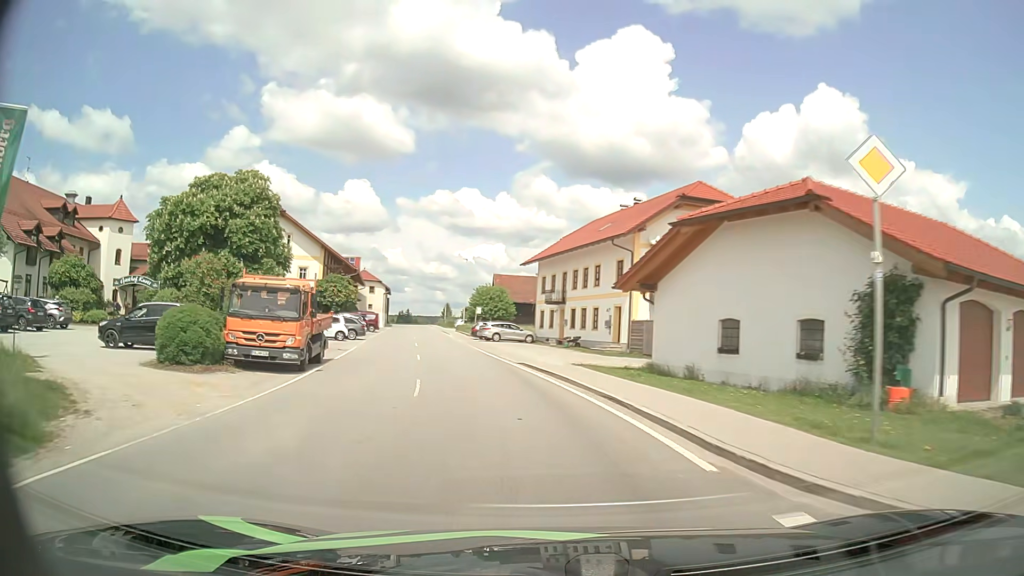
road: tertiary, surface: asphalt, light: Day
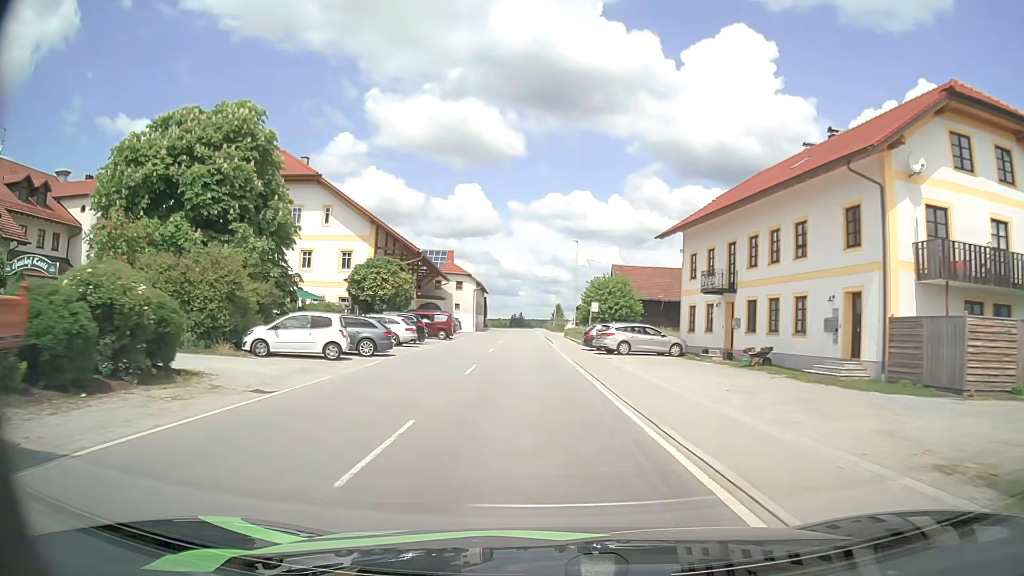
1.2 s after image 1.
(-1.9, +19.2) m; -10°
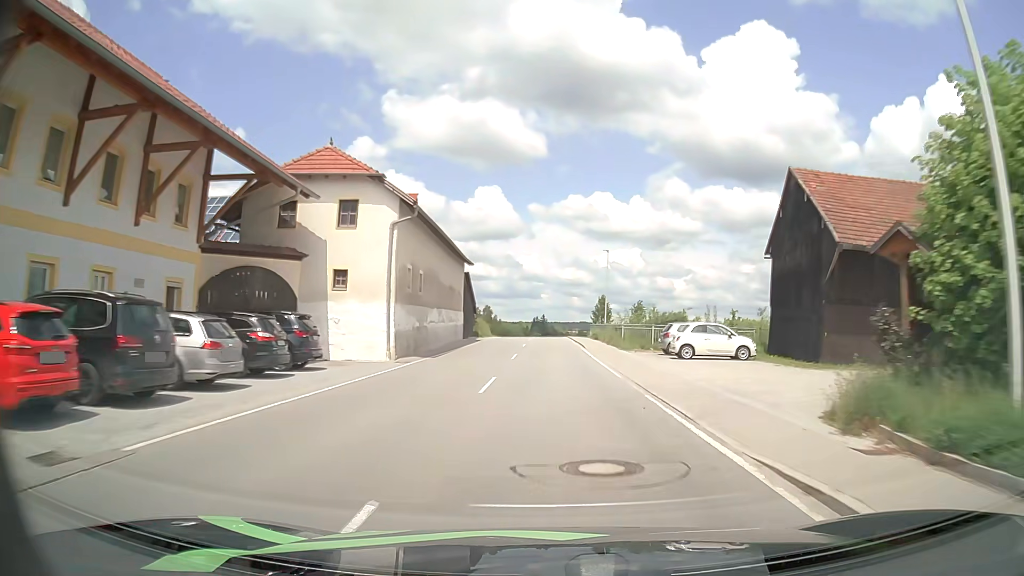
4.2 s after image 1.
(-2.4, +52.6) m; -2°
(0, +10) (0, +20) (0, +30) (0, +40) (0, +50) (0, +60) (0, +70) (-1, +80) (-2, +90) (-4, +100) m
